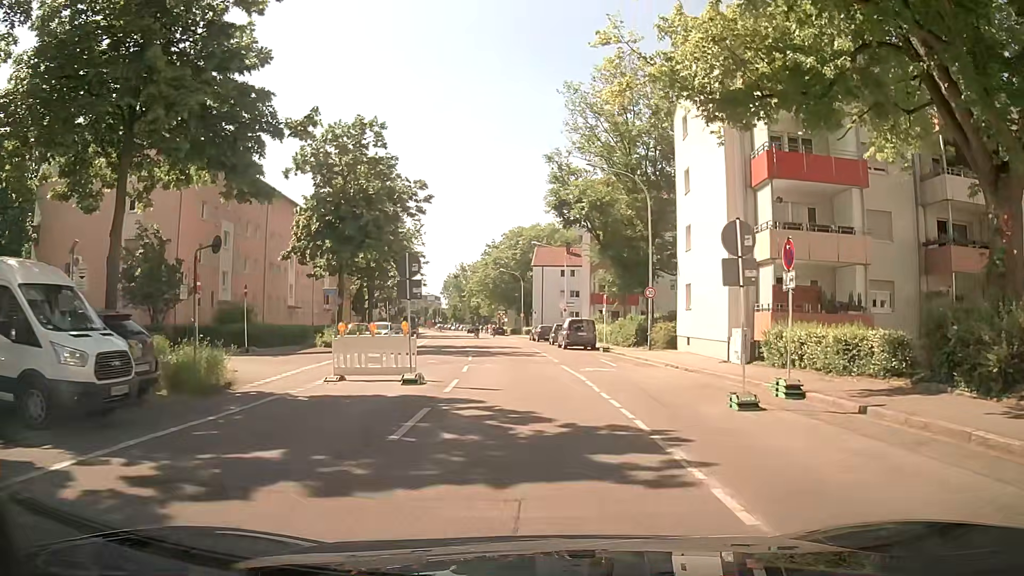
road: residential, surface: asphalt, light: Day
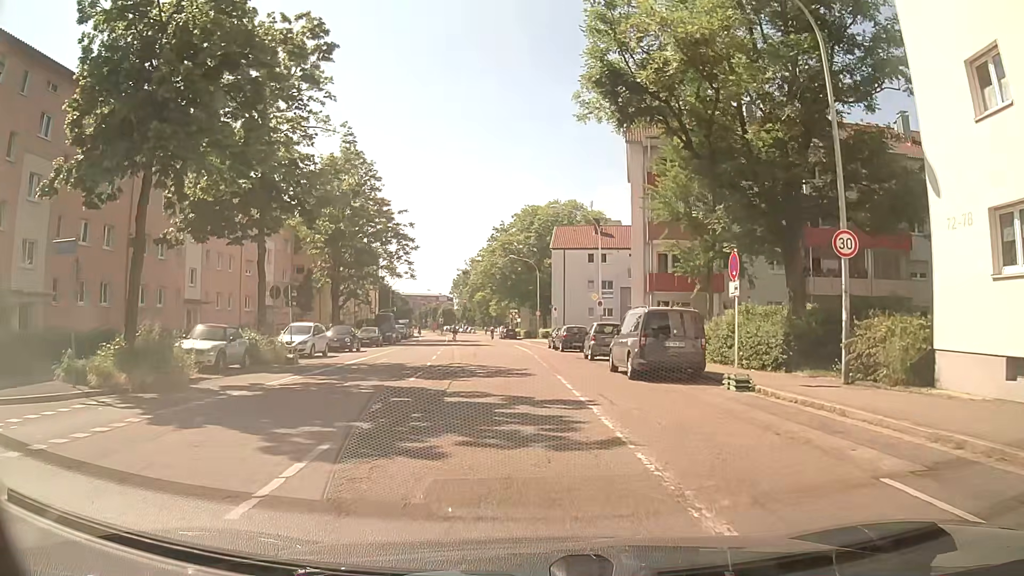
(-0.2, +21.6) m; -1°
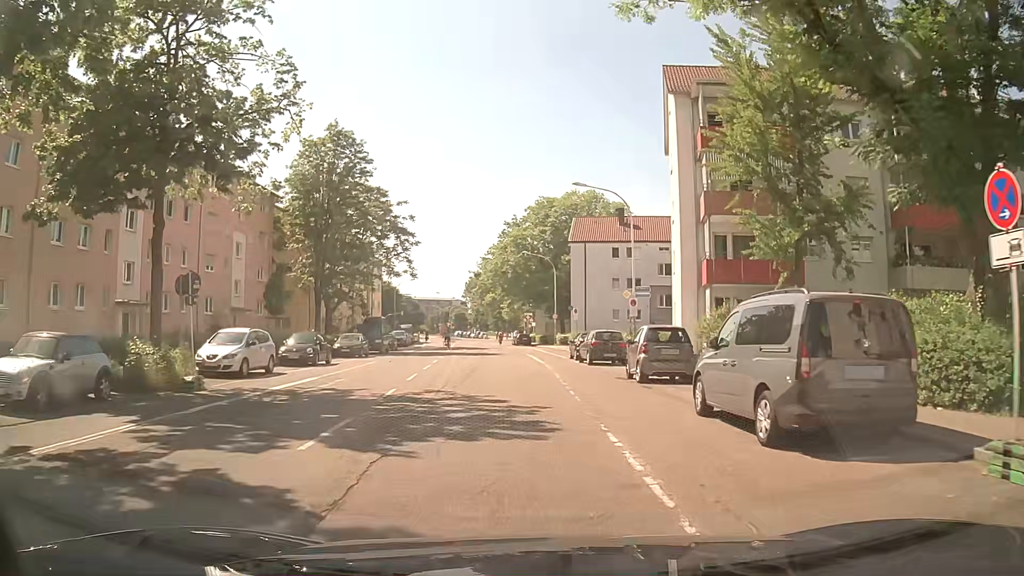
(-0.1, +9.0) m; -2°
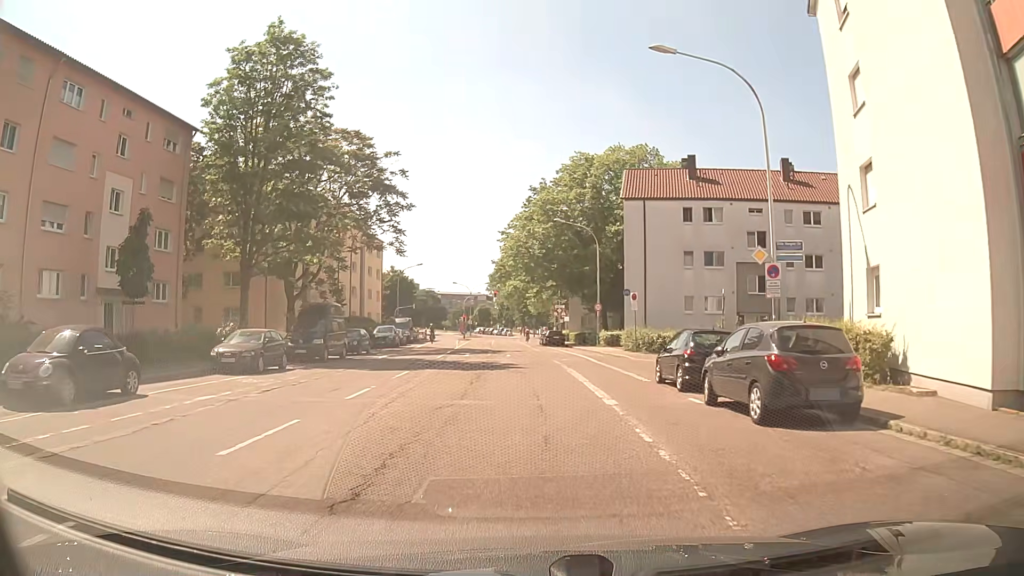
(0.0, +18.8) m; -2°
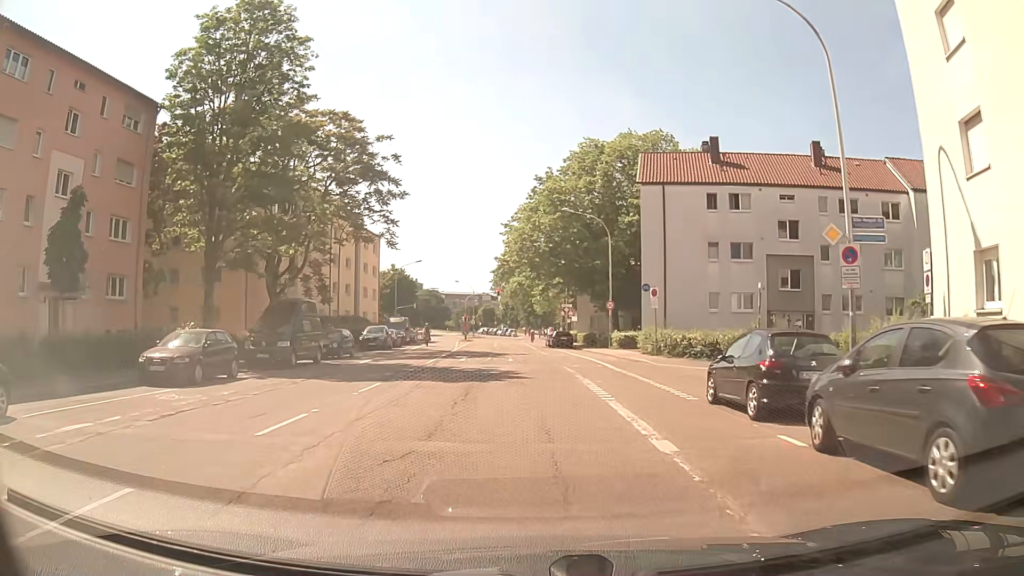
(+0.1, +4.7) m; +2°
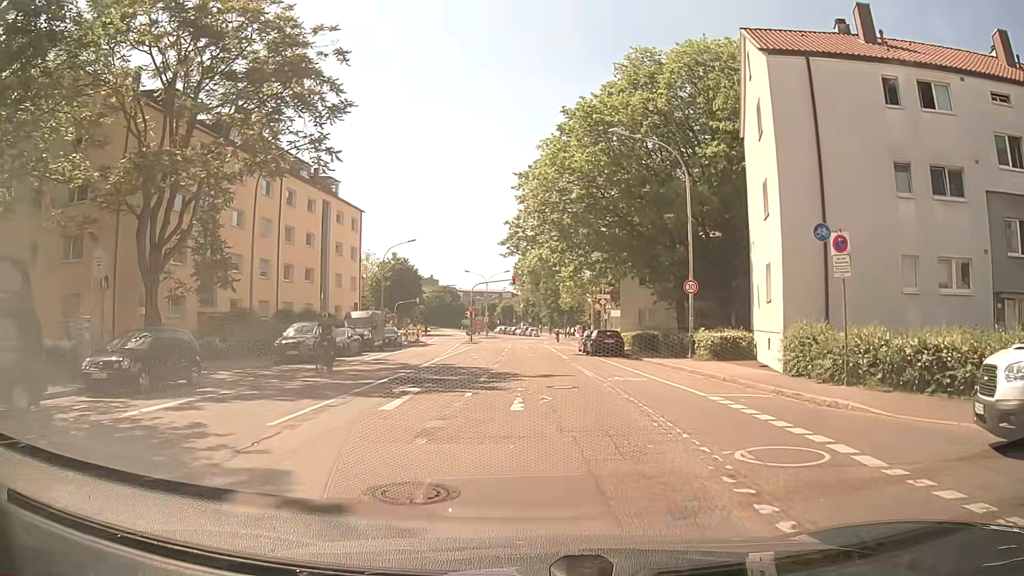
(-0.6, +18.9) m; -4°
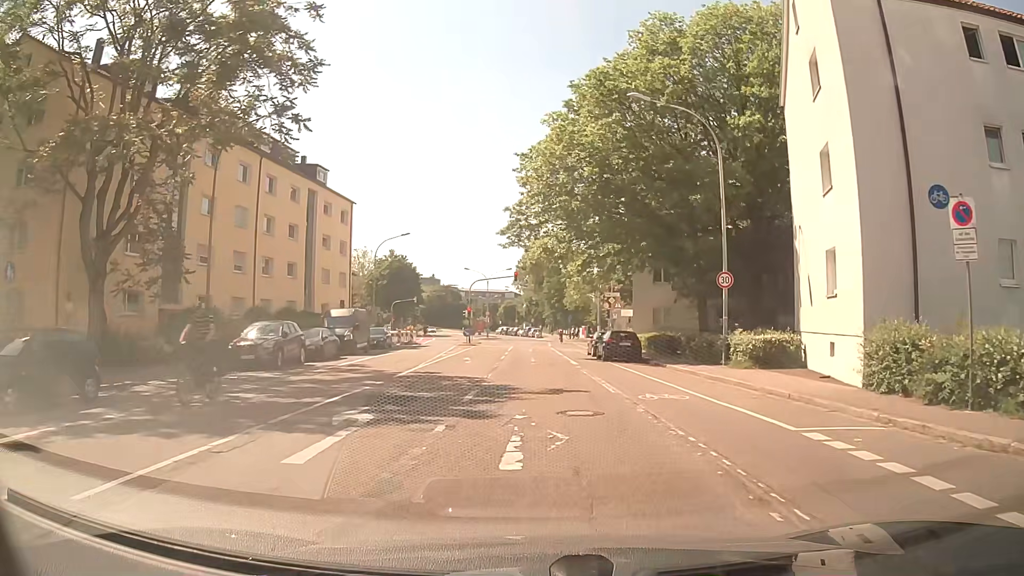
(+0.1, +4.7) m; +1°
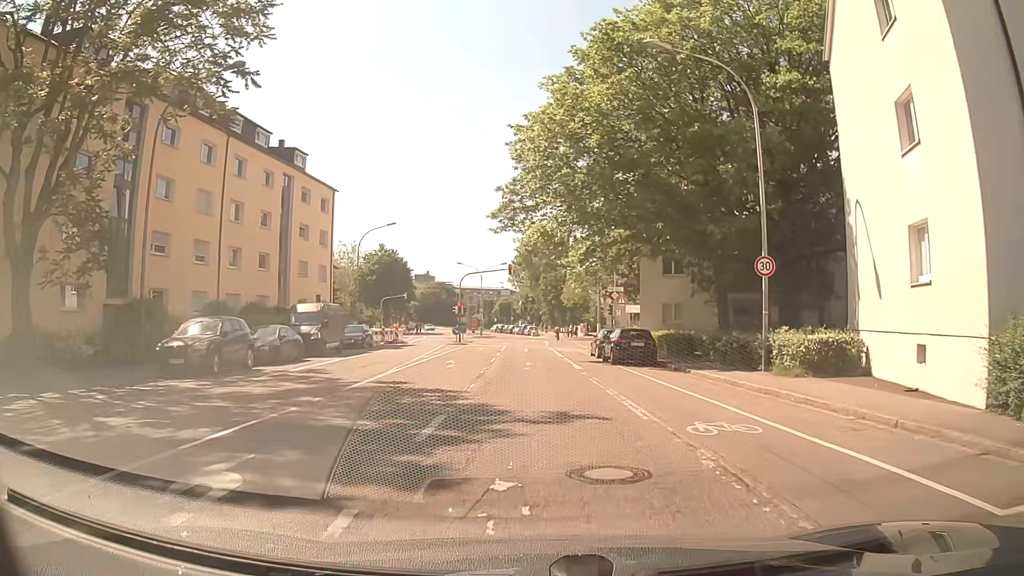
(0.0, +4.7) m; +1°
